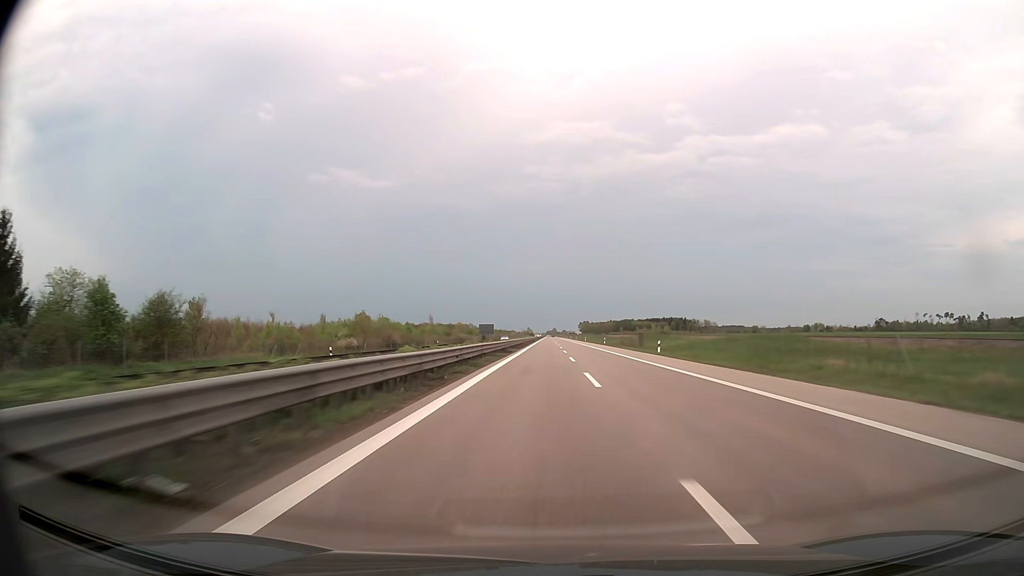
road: trunk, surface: asphalt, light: Day
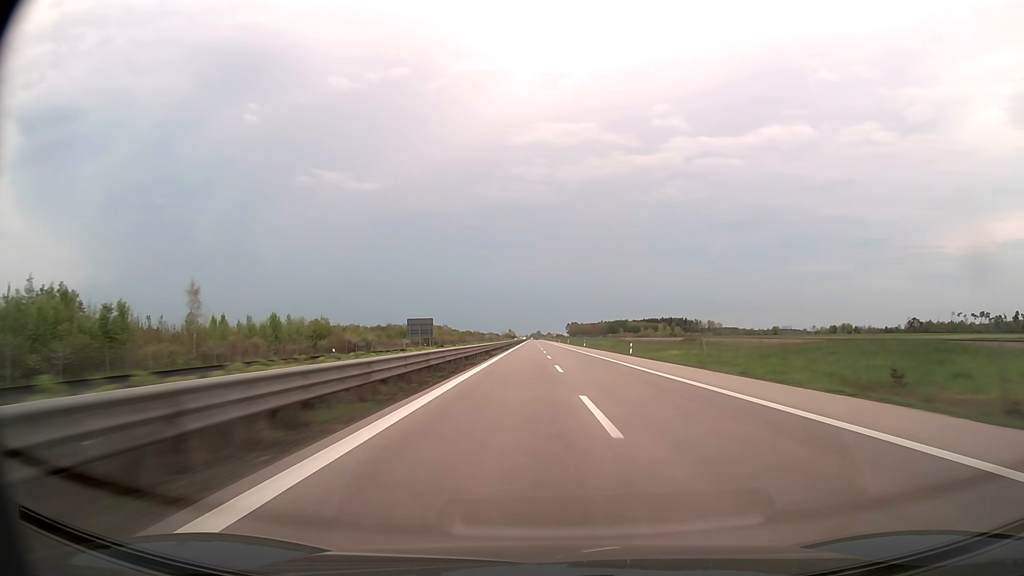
(+0.3, +95.2) m; +1°
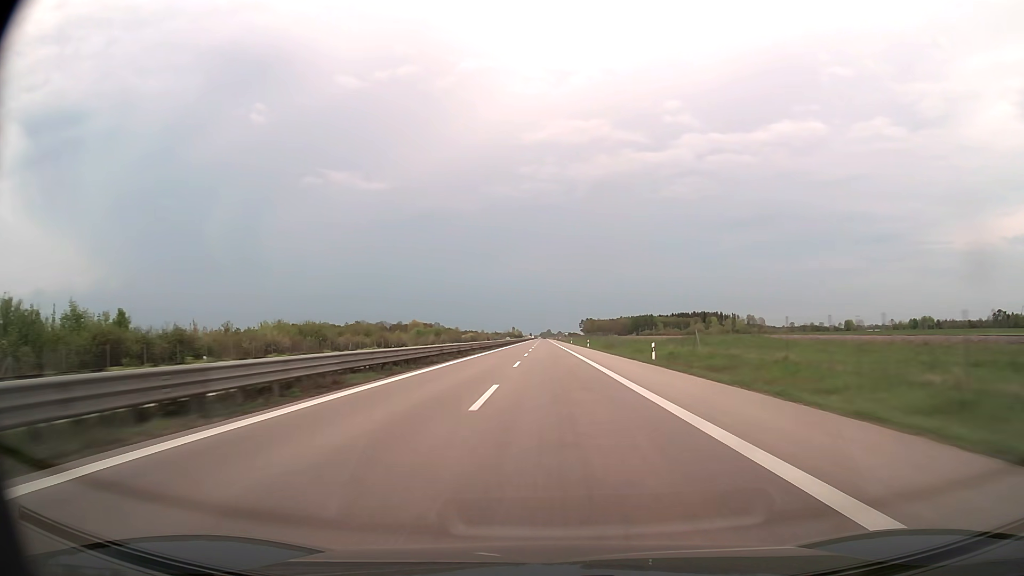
(+0.5, +119.0) m; -1°
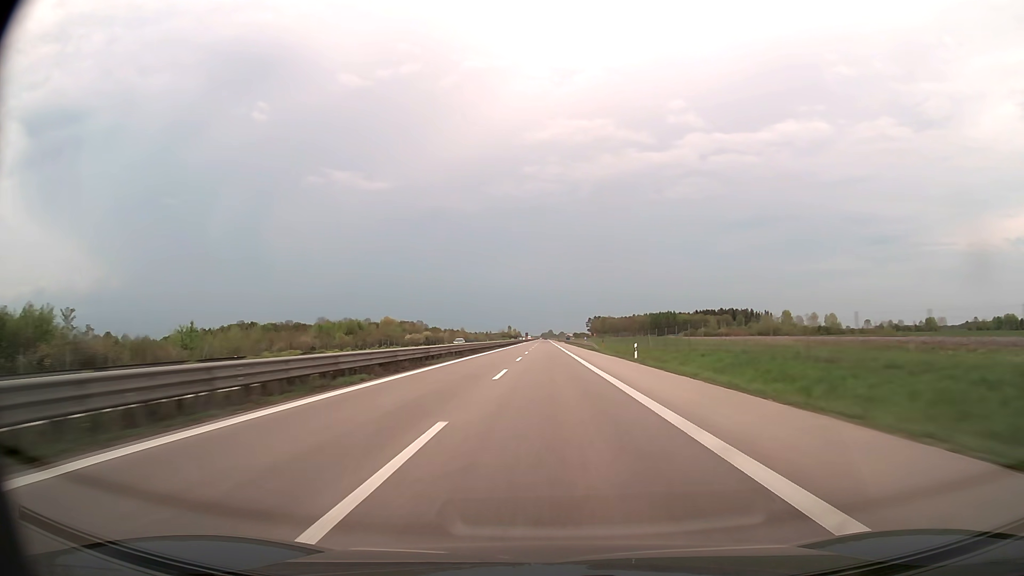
(-0.3, +95.2) m; 0°
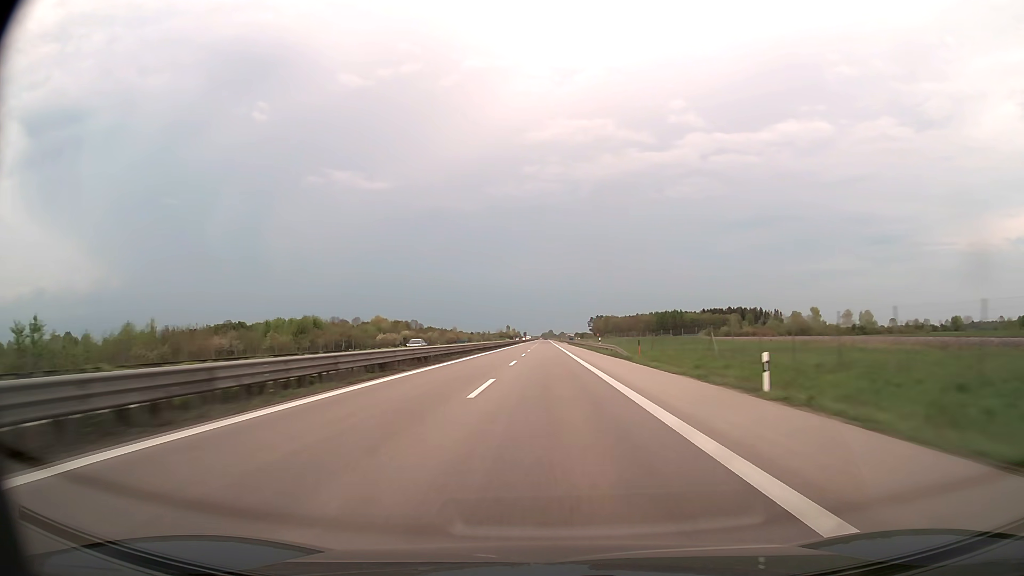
(0.0, +23.8) m; 0°
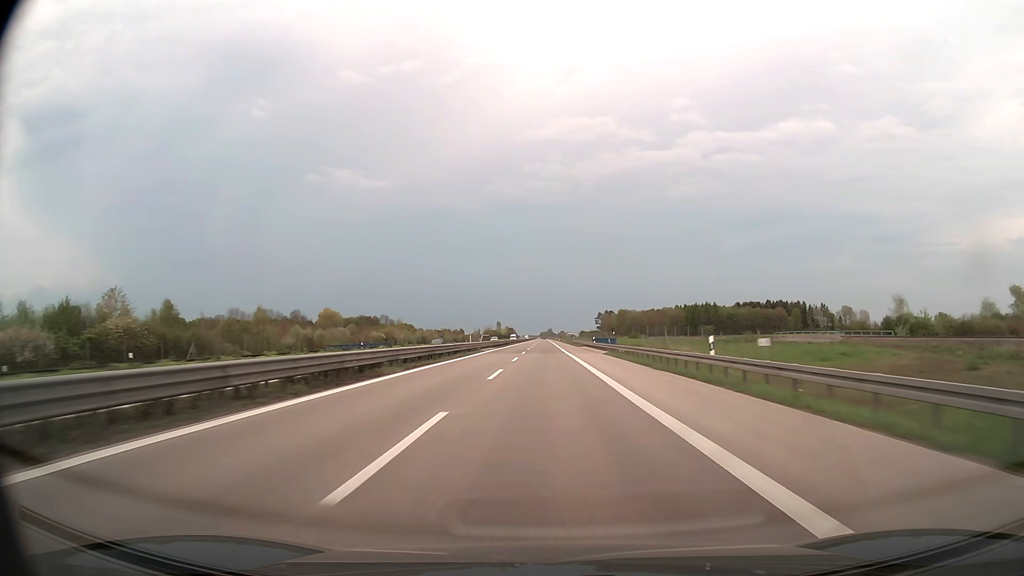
(-0.2, +95.2) m; 0°
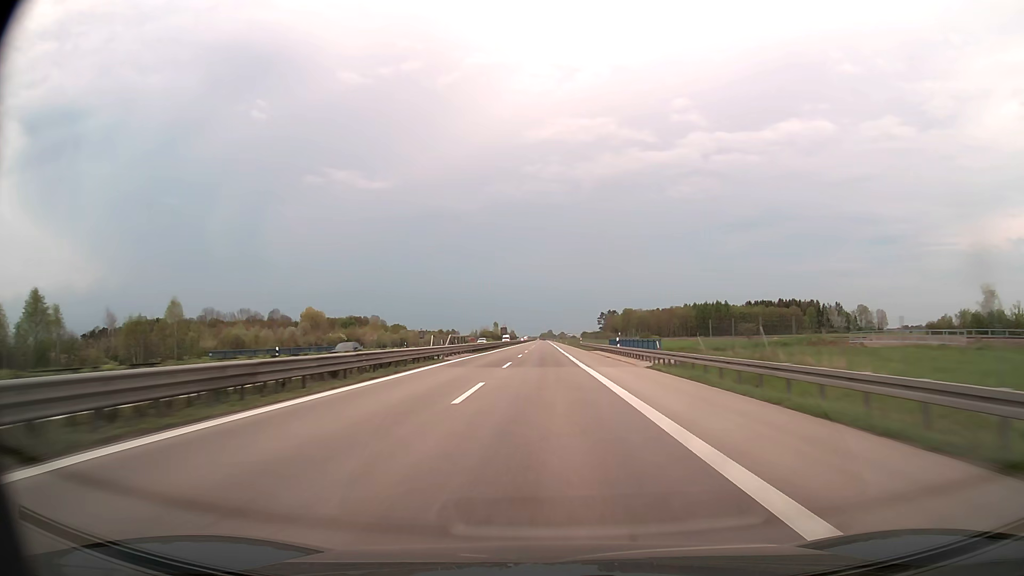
(0.0, +23.8) m; 0°
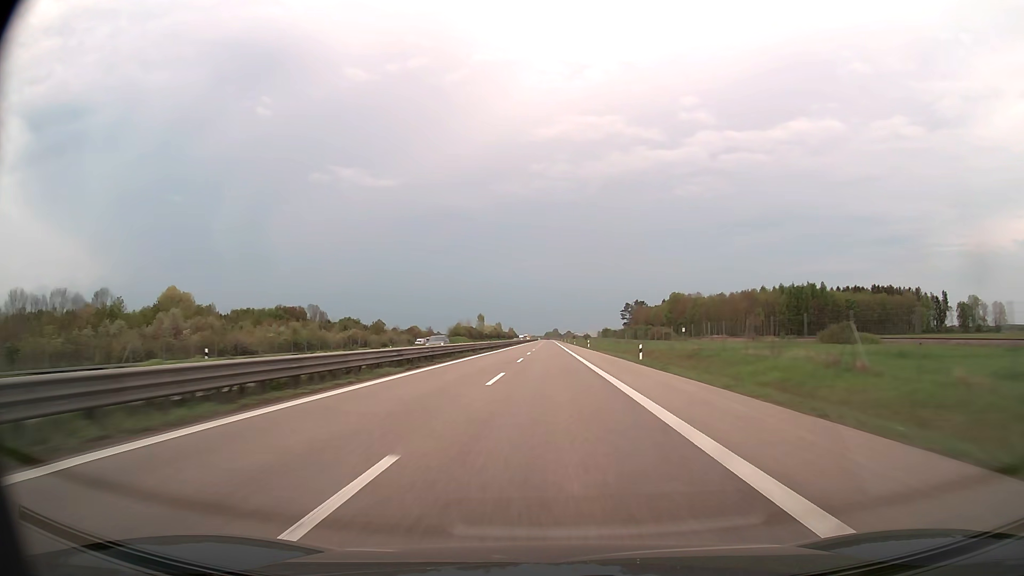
(-0.5, +119.1) m; 0°
(0, +10) (0, +20) (0, +30) (0, +40) (0, +50) (0, +60) (0, +70) (0, +80) (0, +90) (0, +100) m
